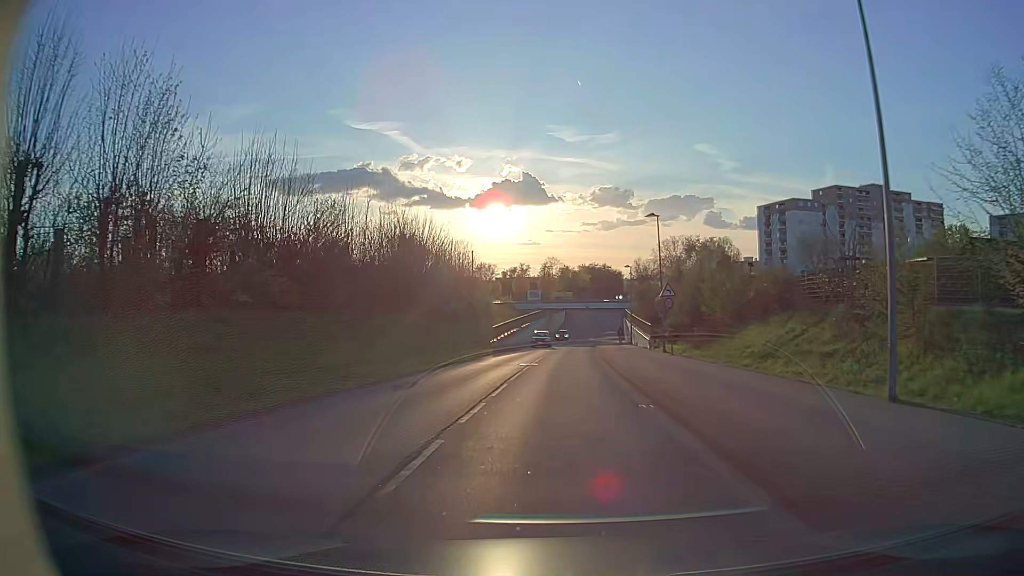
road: tertiary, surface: asphalt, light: Day
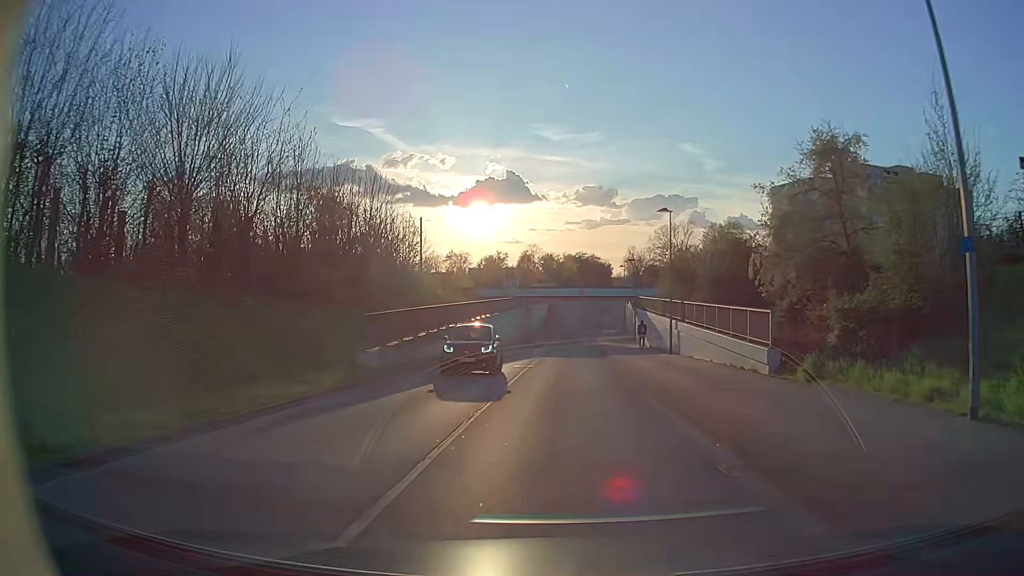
(+0.4, +29.6) m; +1°
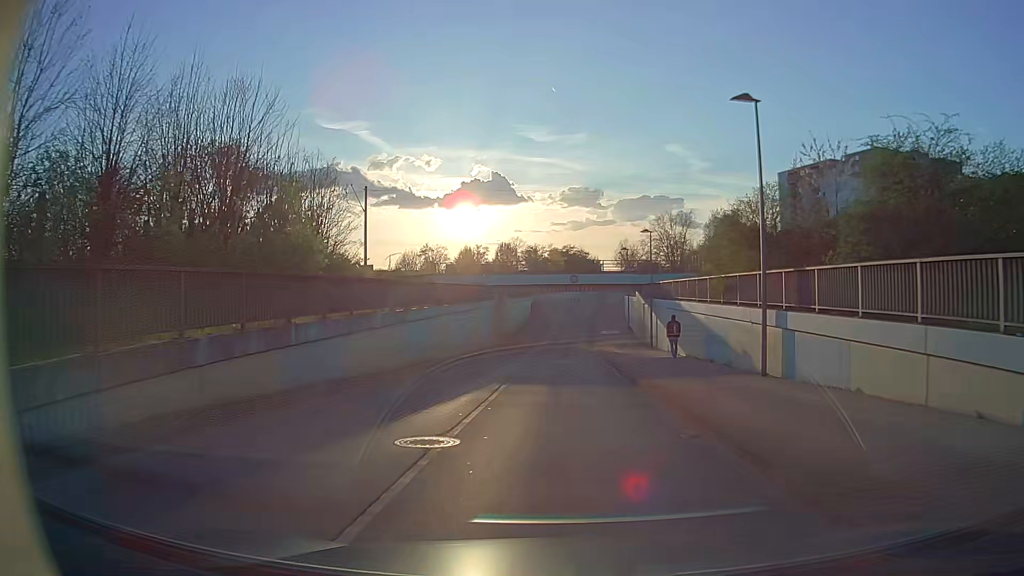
(+0.2, +17.7) m; +1°
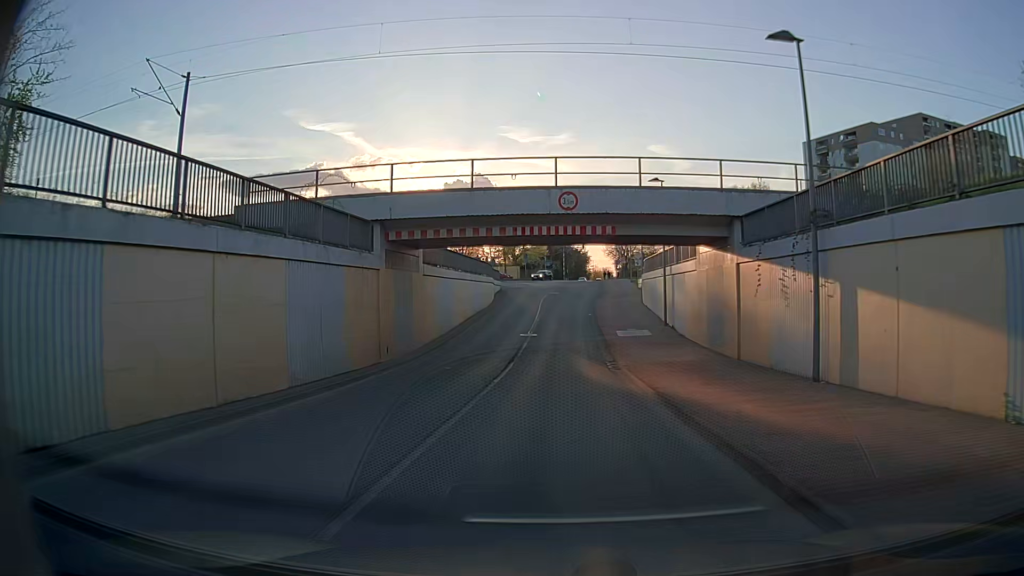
(+0.5, +29.4) m; +1°
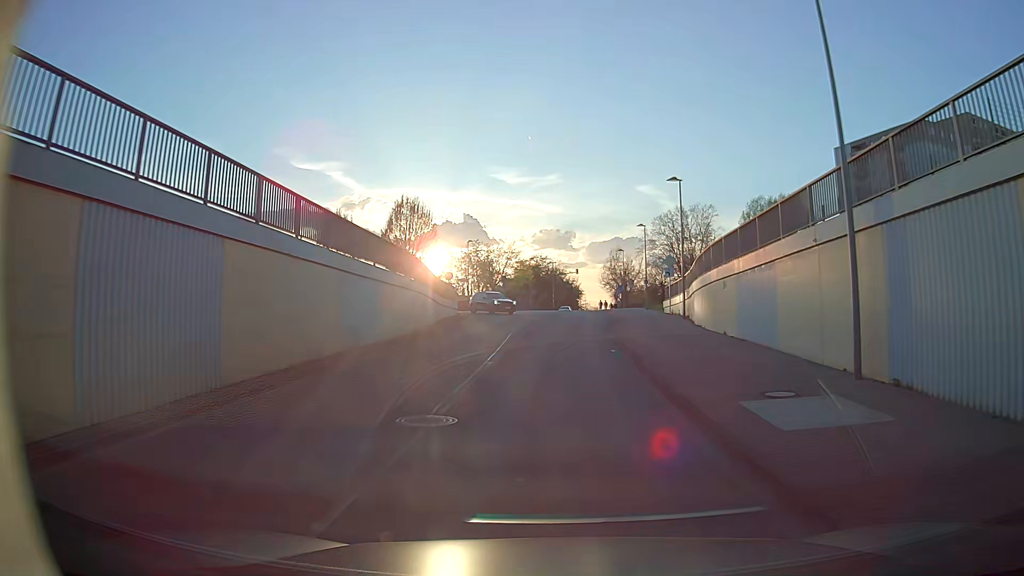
(+0.3, +23.3) m; +2°
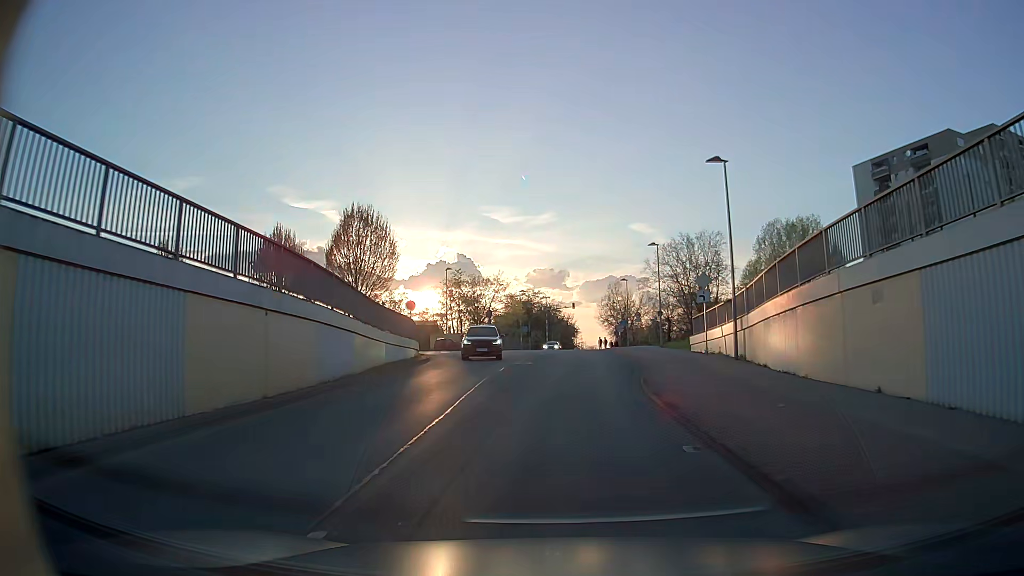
(-0.1, +11.3) m; -1°
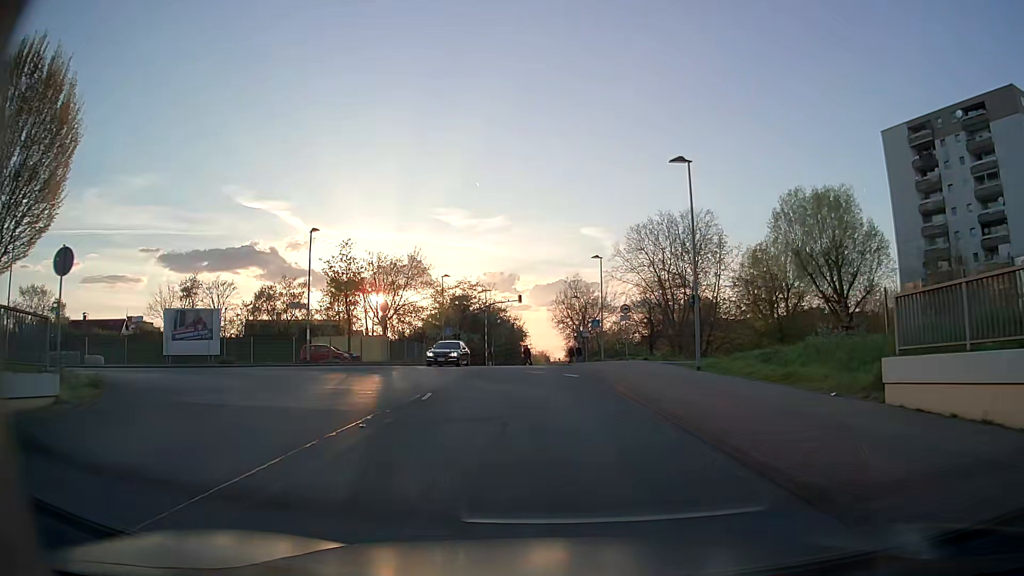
(+0.9, +25.8) m; +4°
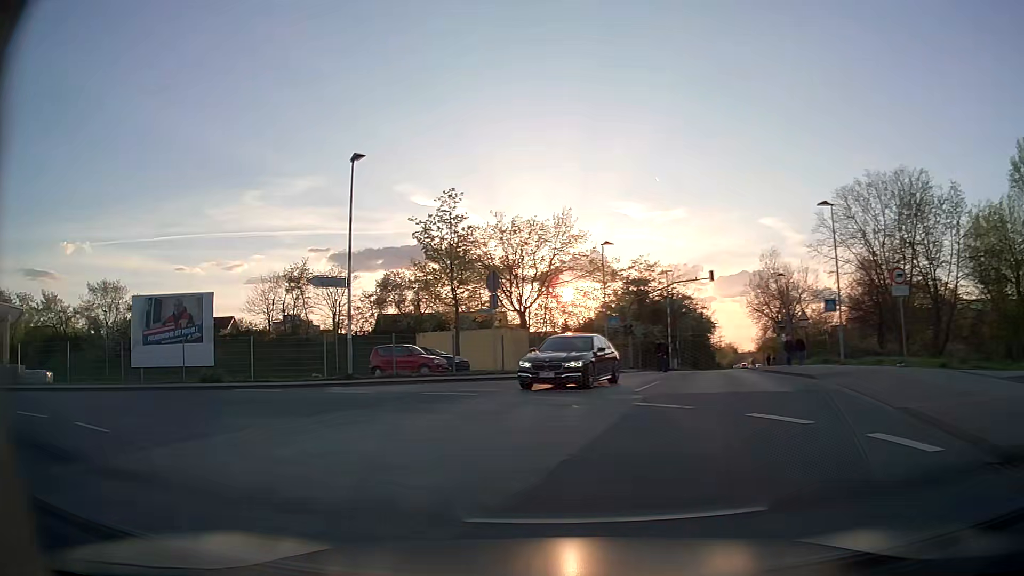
(-0.9, +16.7) m; -15°
(-3, +9) (-12, +14) (-21, +12) (-29, +6) (-34, -3) (-40, -11) (-48, -17) (-56, -22) (-66, -25) (-76, -26) m
